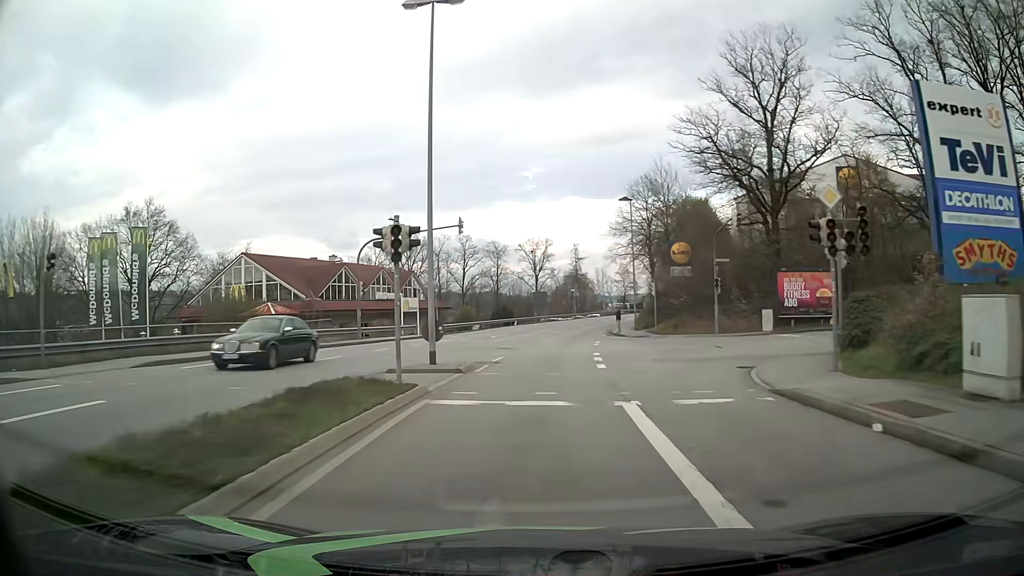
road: tertiary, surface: asphalt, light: Day
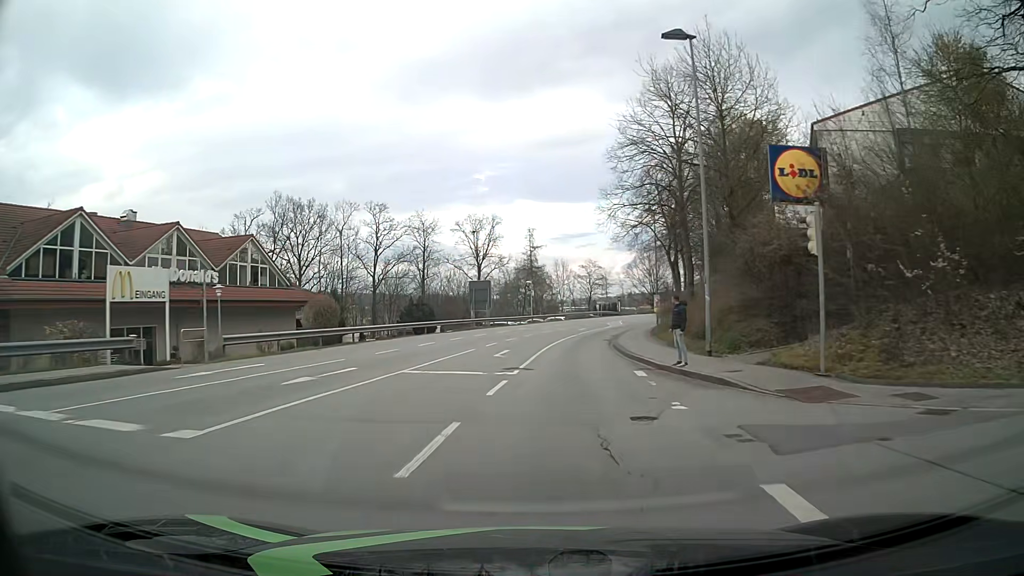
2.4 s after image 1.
(+0.9, +31.7) m; +4°
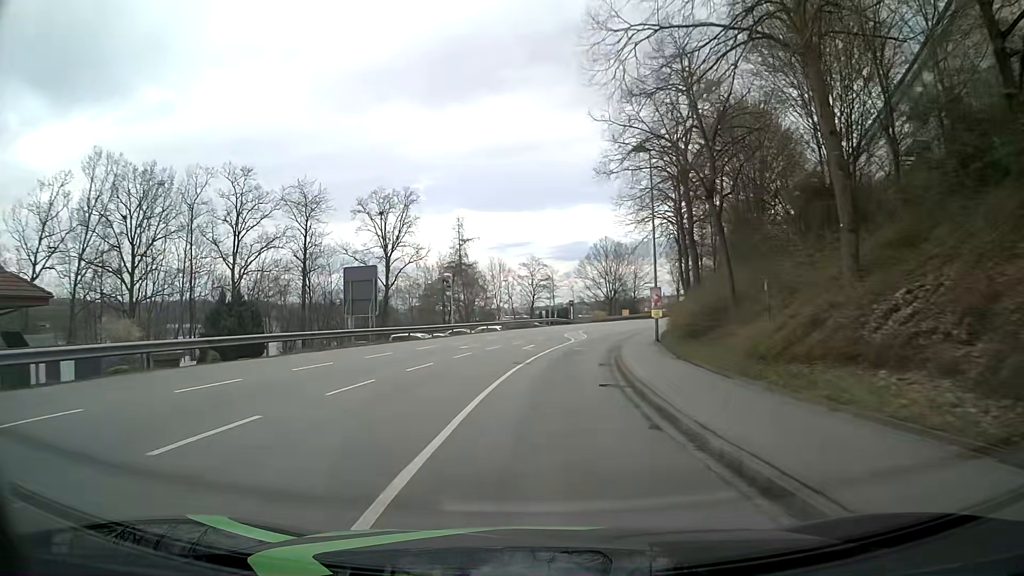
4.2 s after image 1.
(+0.9, +23.7) m; +5°
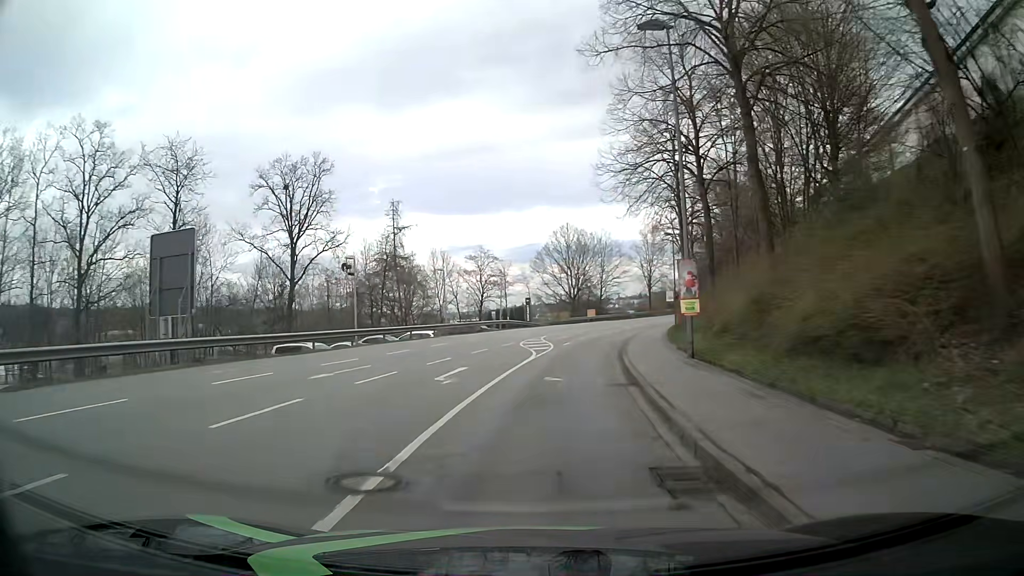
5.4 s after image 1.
(+0.4, +15.9) m; +3°
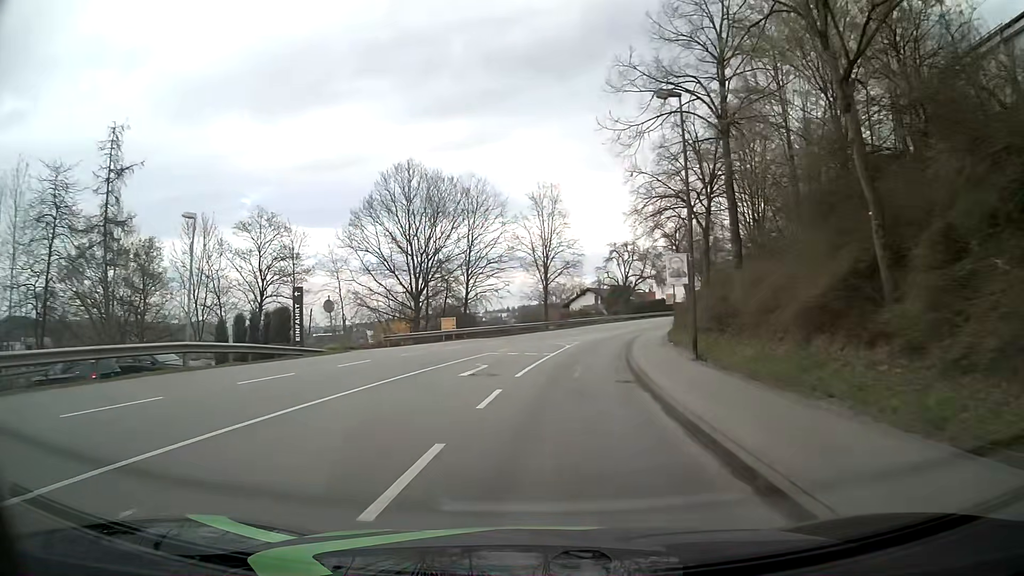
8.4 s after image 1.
(+3.9, +39.3) m; +12°
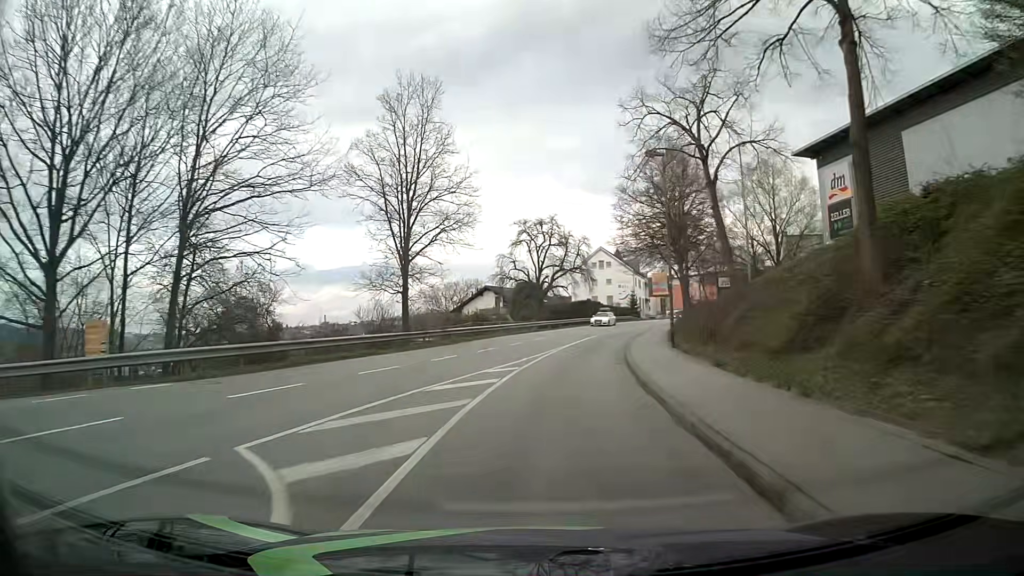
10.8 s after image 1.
(+2.3, +31.1) m; +9°
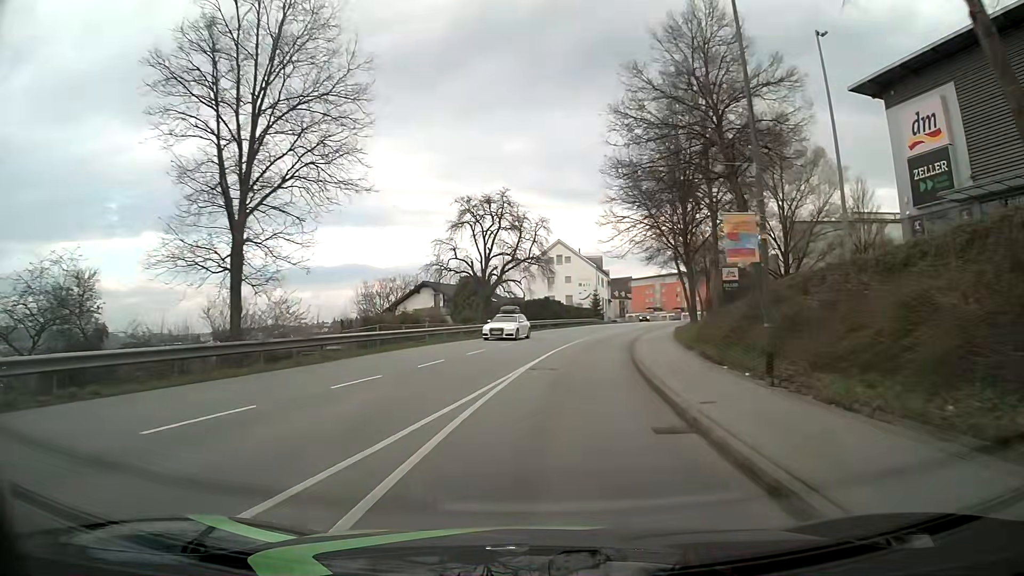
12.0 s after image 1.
(+0.4, +15.7) m; +4°
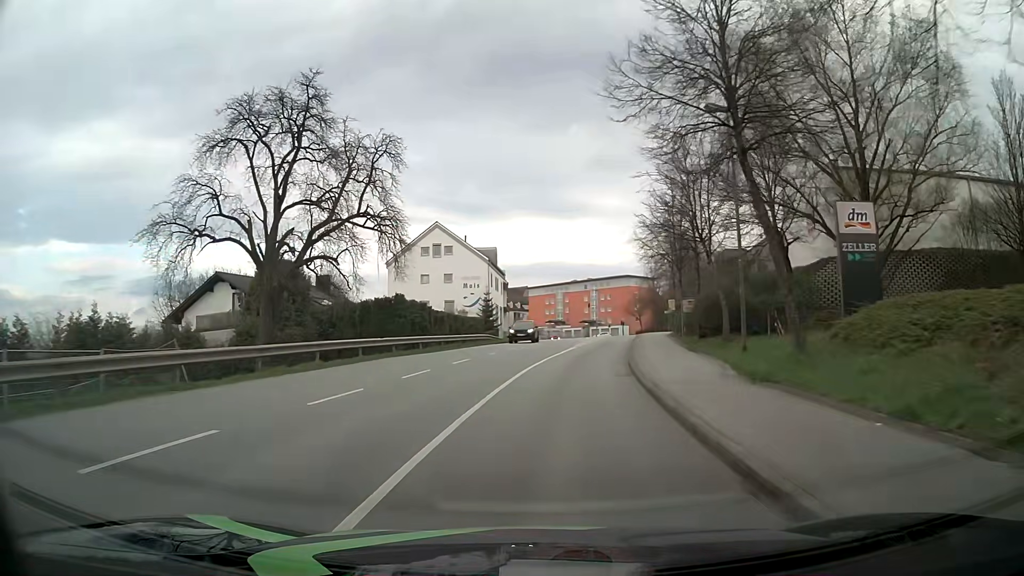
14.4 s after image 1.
(+2.5, +31.1) m; +9°
(0, +10) (+1, +20) (+2, +30) (+4, +40) (+6, +50) (+8, +59) (+10, +69) (+12, +79) (+14, +89) (+15, +99) m
